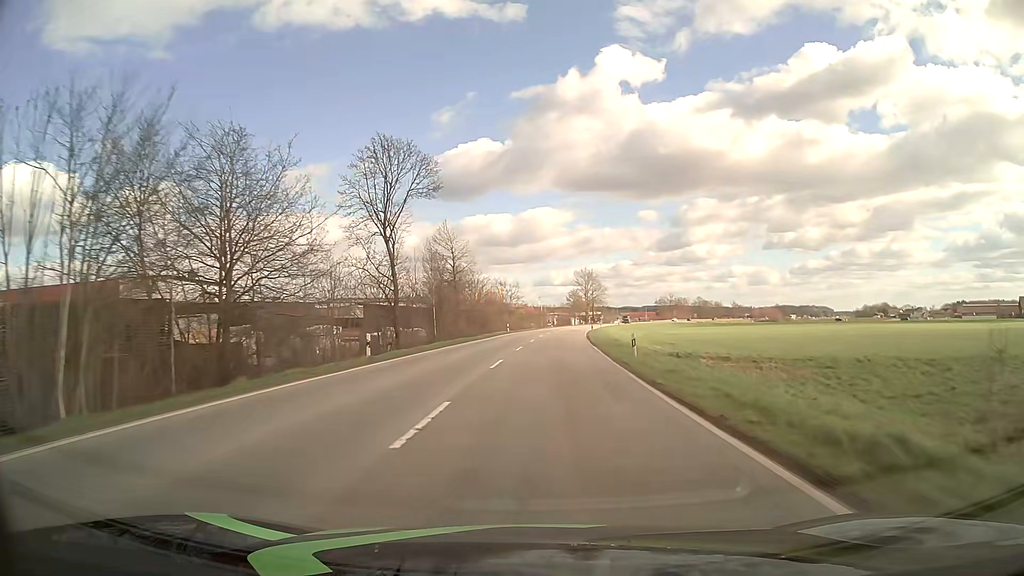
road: primary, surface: asphalt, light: Day
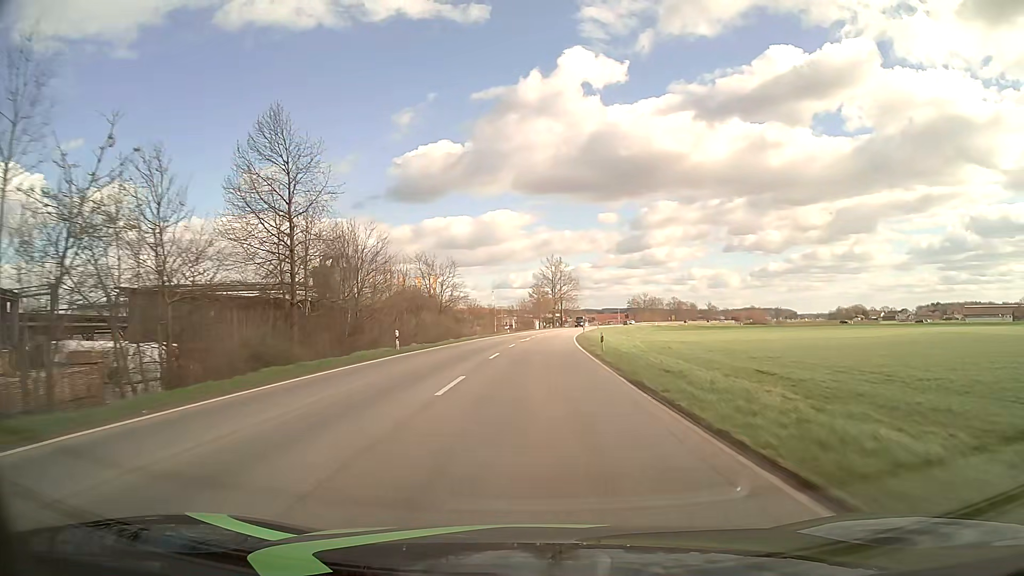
(+1.4, +43.1) m; +4°
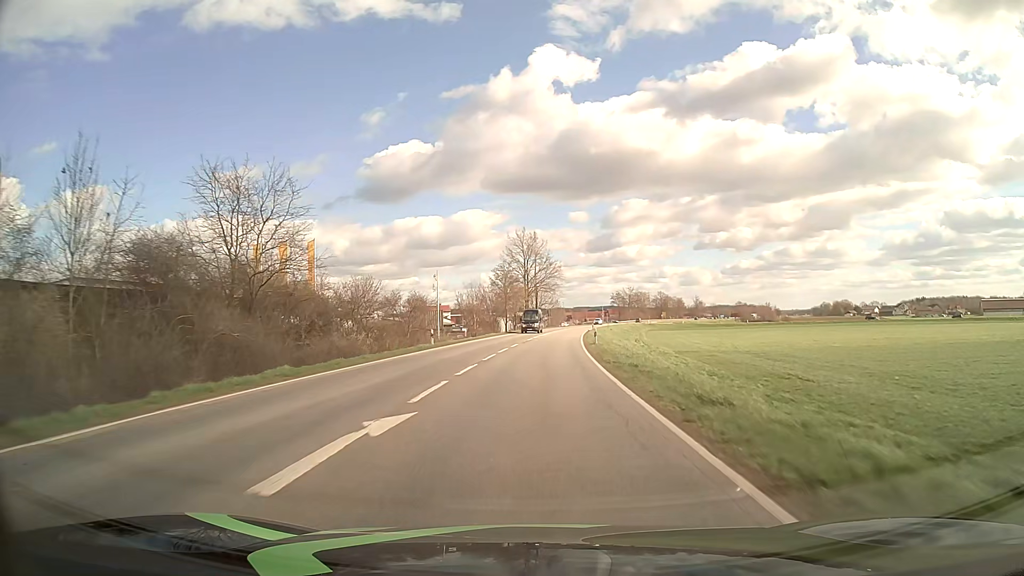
(+0.9, +43.2) m; +2°
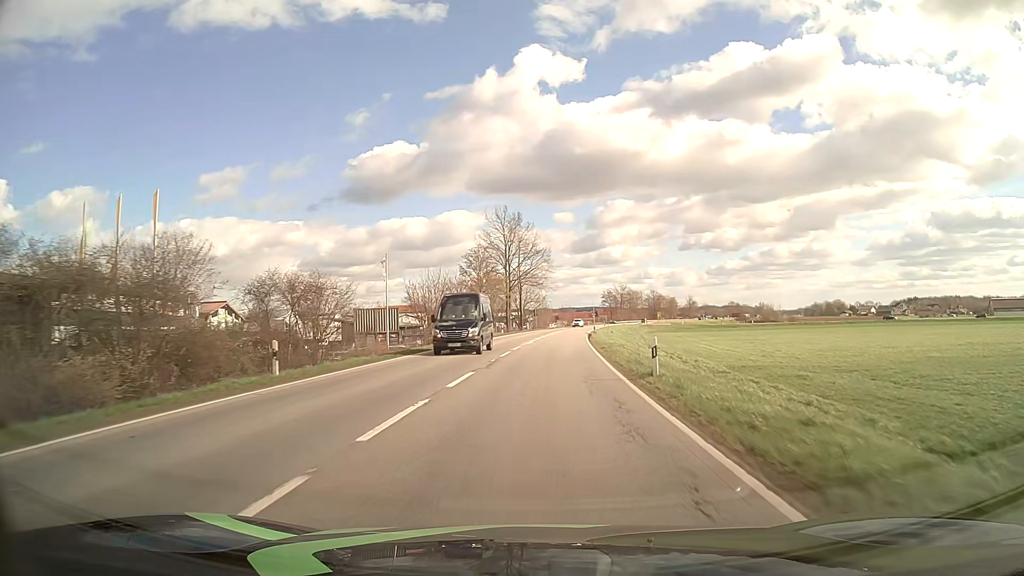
(+0.3, +21.6) m; +1°
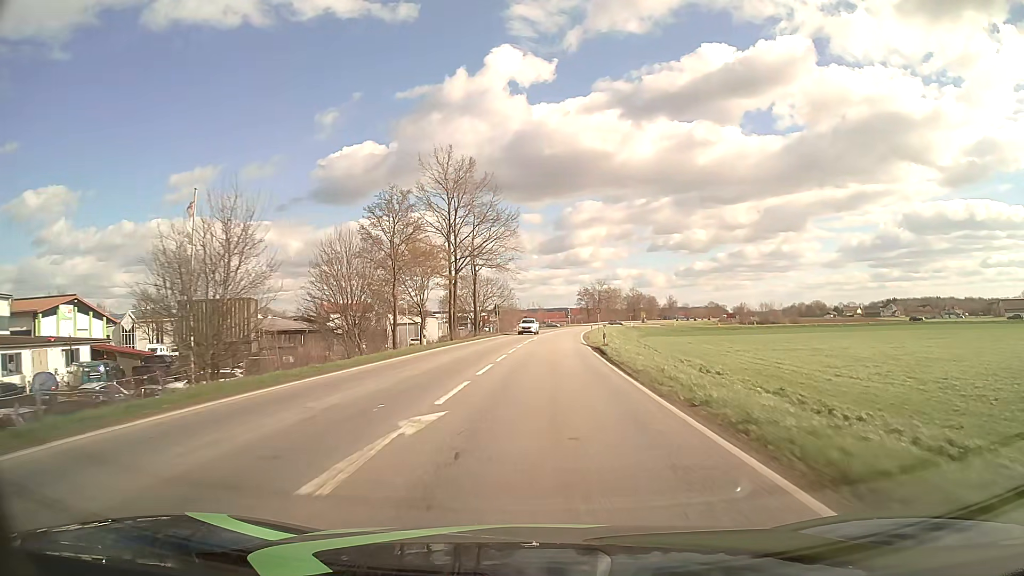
(+0.7, +32.4) m; +3°
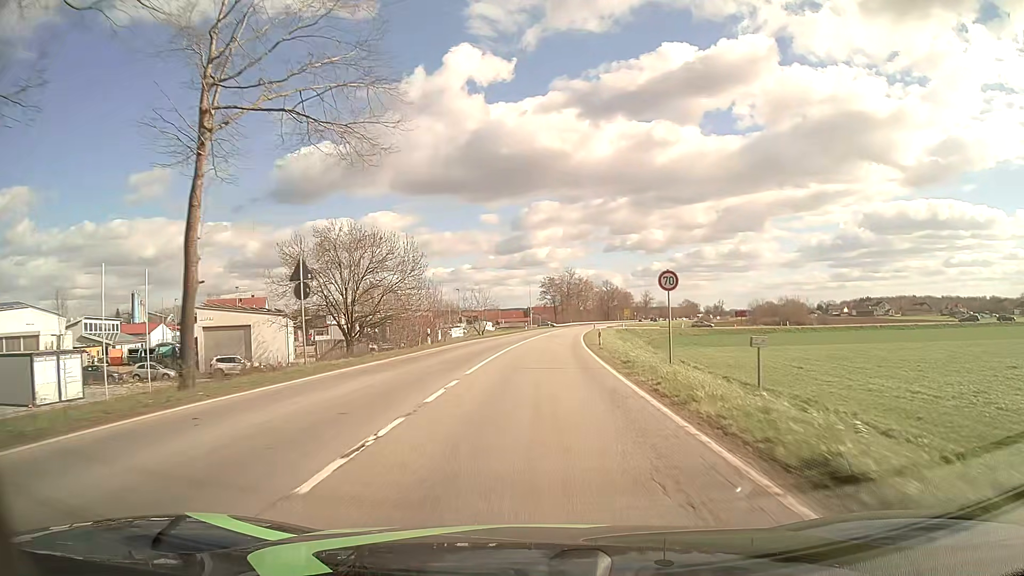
(+1.8, +53.9) m; +3°
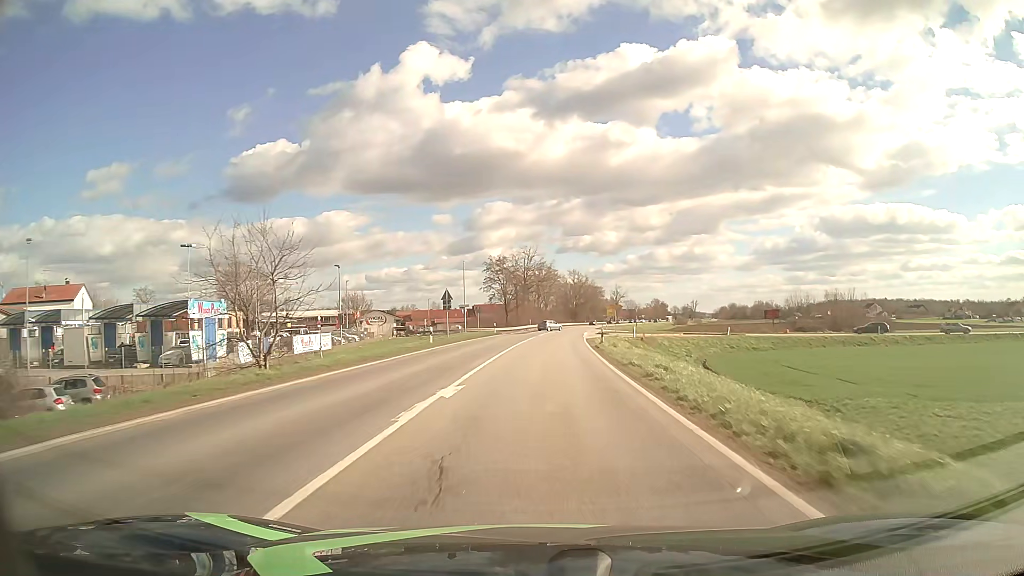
(+1.9, +53.9) m; +4°
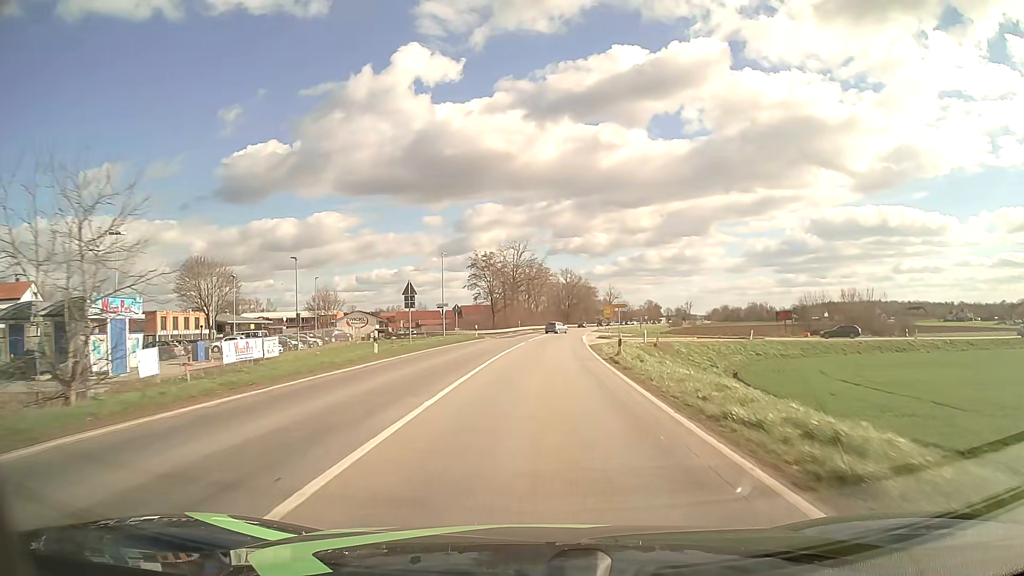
(+0.1, +10.8) m; +1°
(0, +10) (0, +20) (+1, +30) (+1, +40) (+2, +50) (+2, +60) (+3, +70) (+4, +80) (+5, +90) (+6, +100) m
